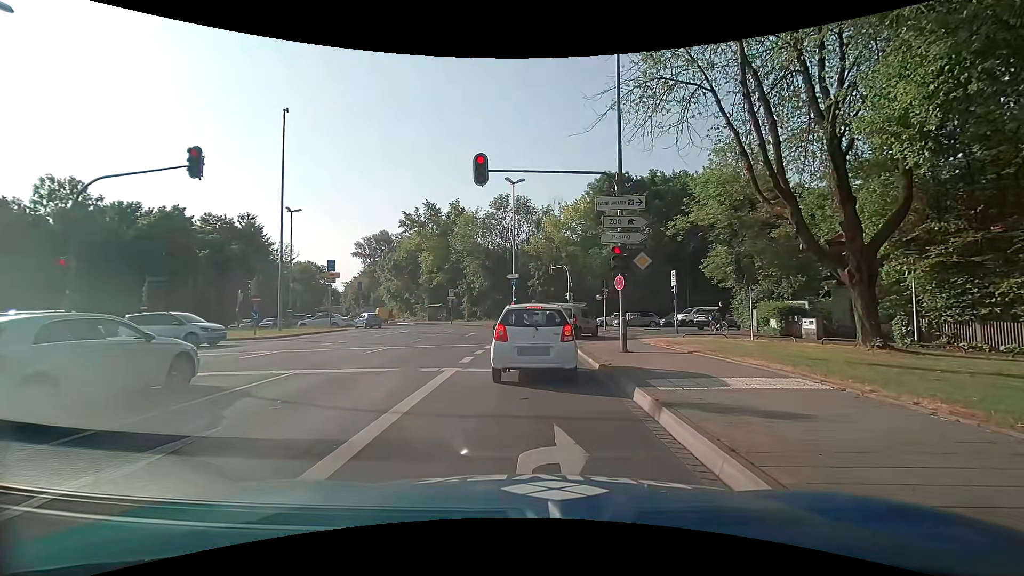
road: primary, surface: asphalt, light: Day
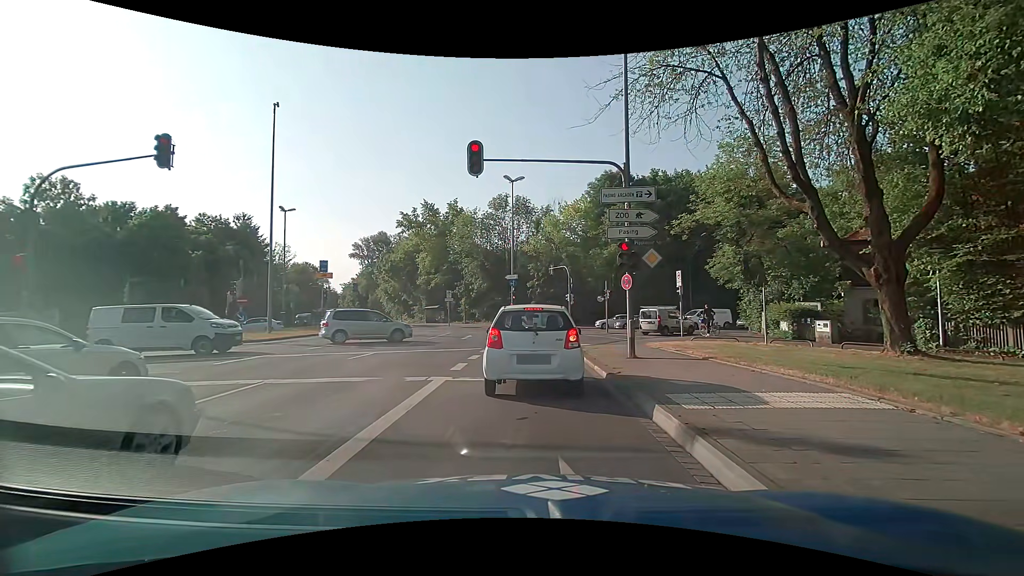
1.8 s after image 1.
(0.0, +1.2) m; 0°
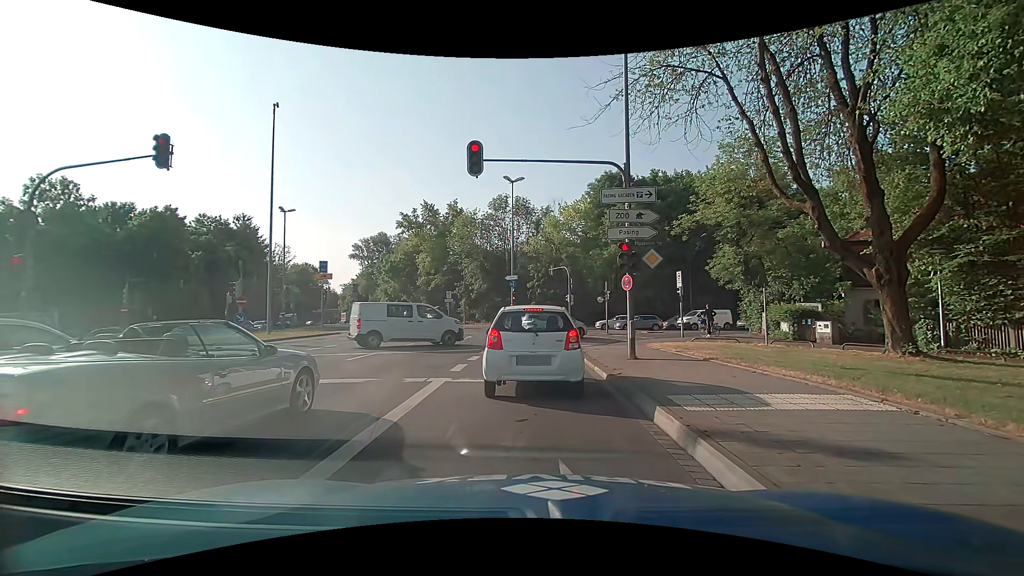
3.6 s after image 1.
(0.0, +0.1) m; 0°
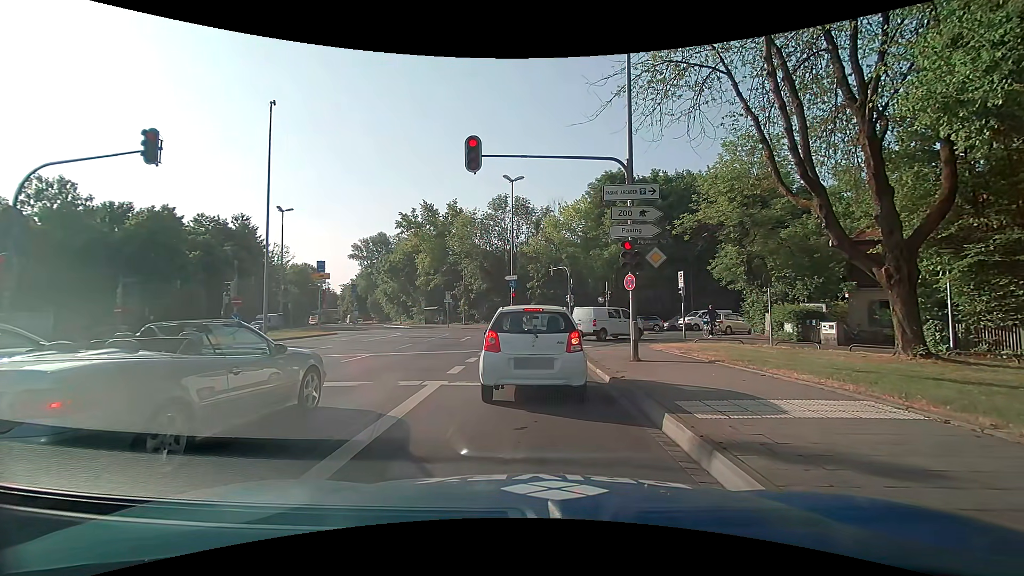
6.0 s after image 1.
(0.0, +0.4) m; 0°
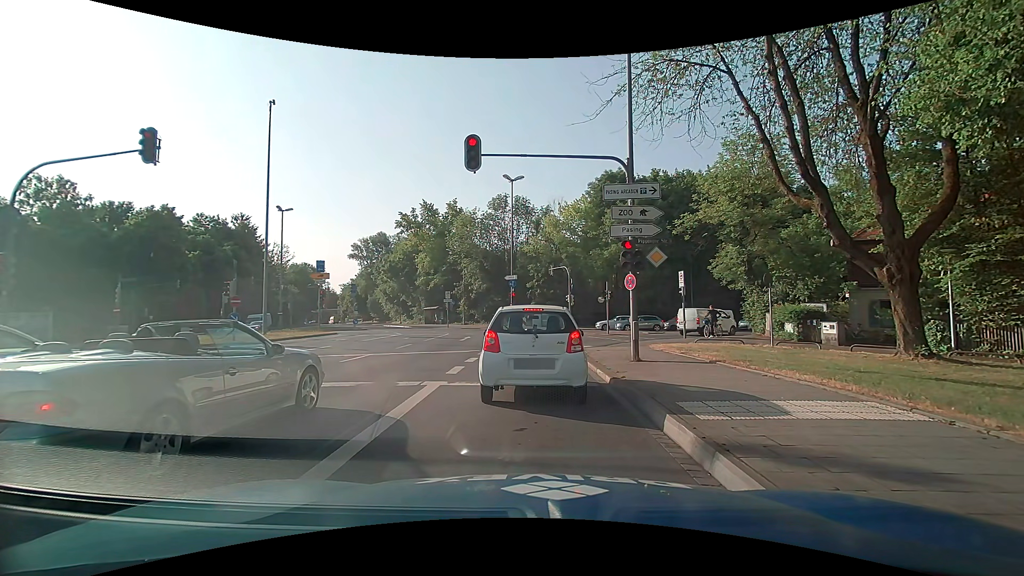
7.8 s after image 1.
(0.0, +0.1) m; 0°
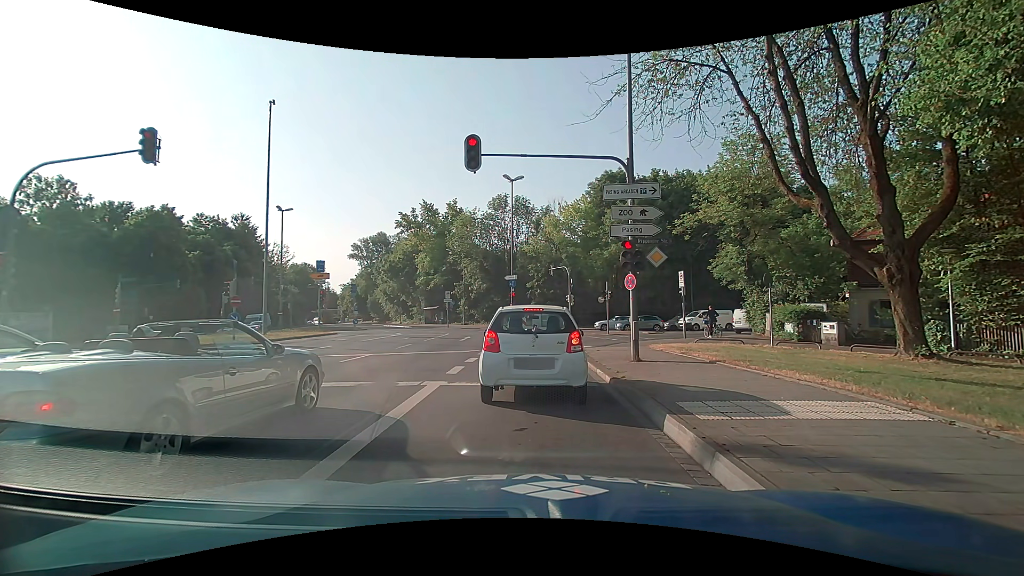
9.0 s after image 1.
(0.0, 0.0) m; 0°
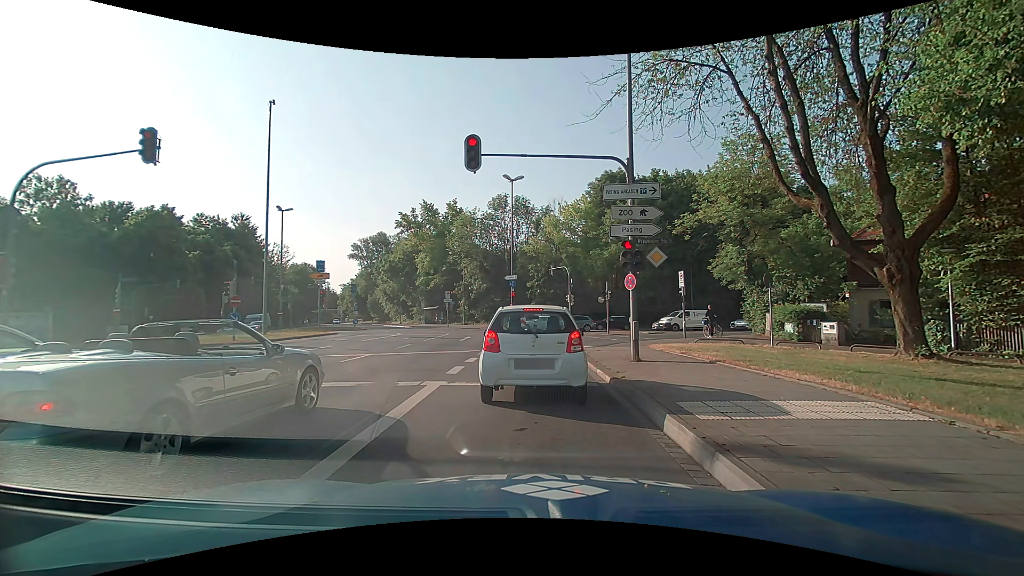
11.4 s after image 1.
(0.0, 0.0) m; 0°
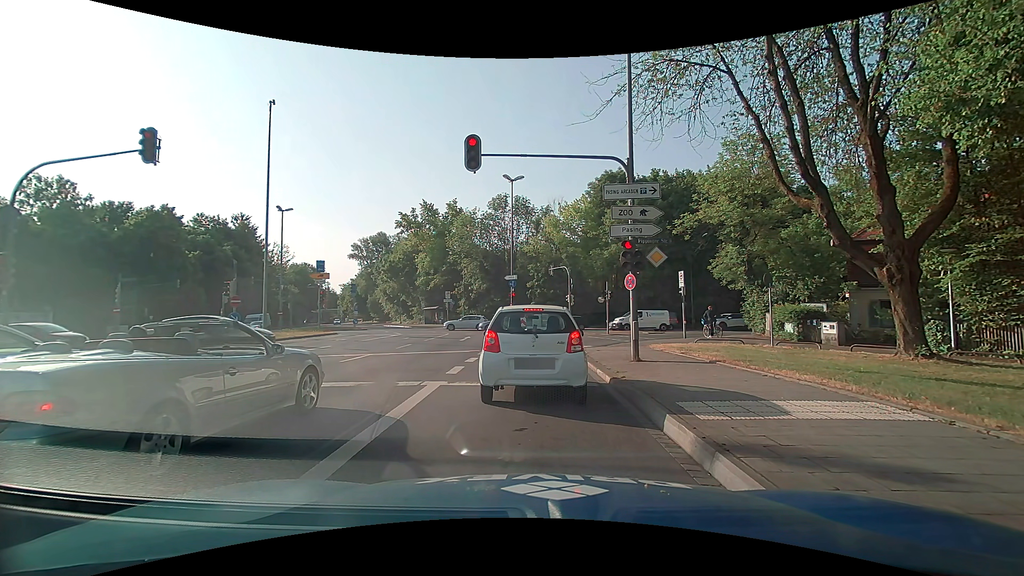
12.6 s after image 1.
(0.0, 0.0) m; 0°
